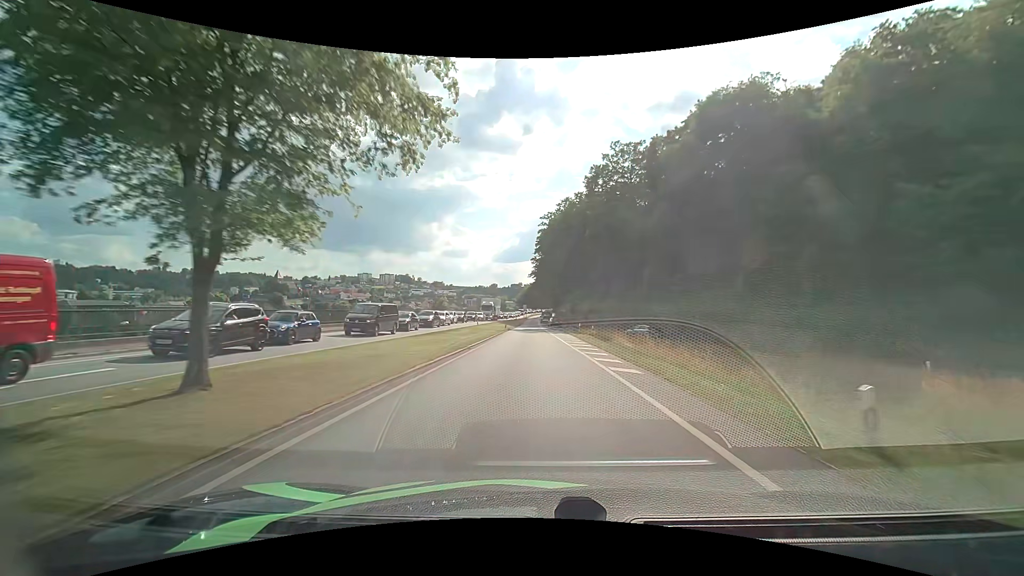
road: primary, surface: asphalt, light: Day
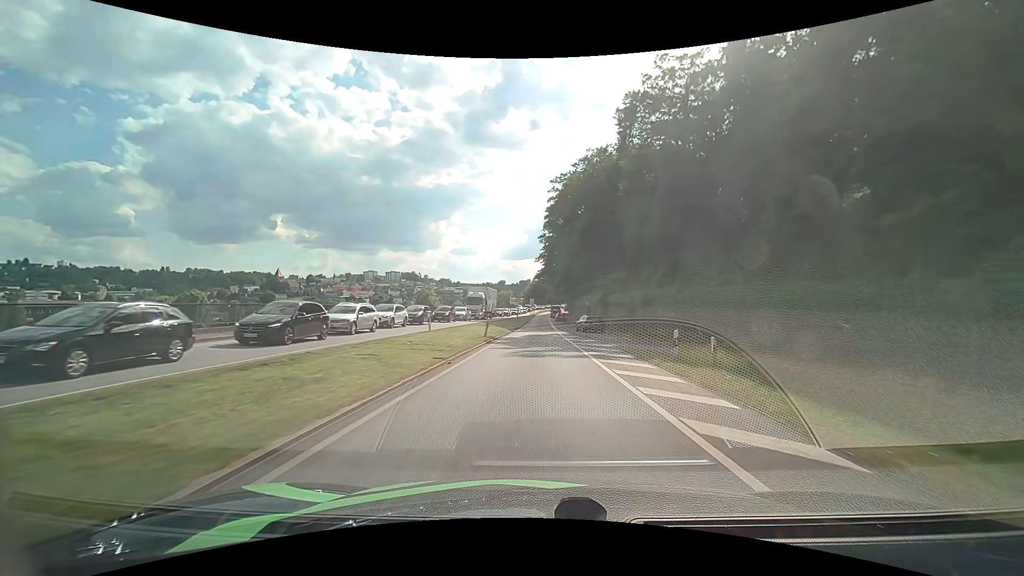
(-0.1, +27.3) m; -1°
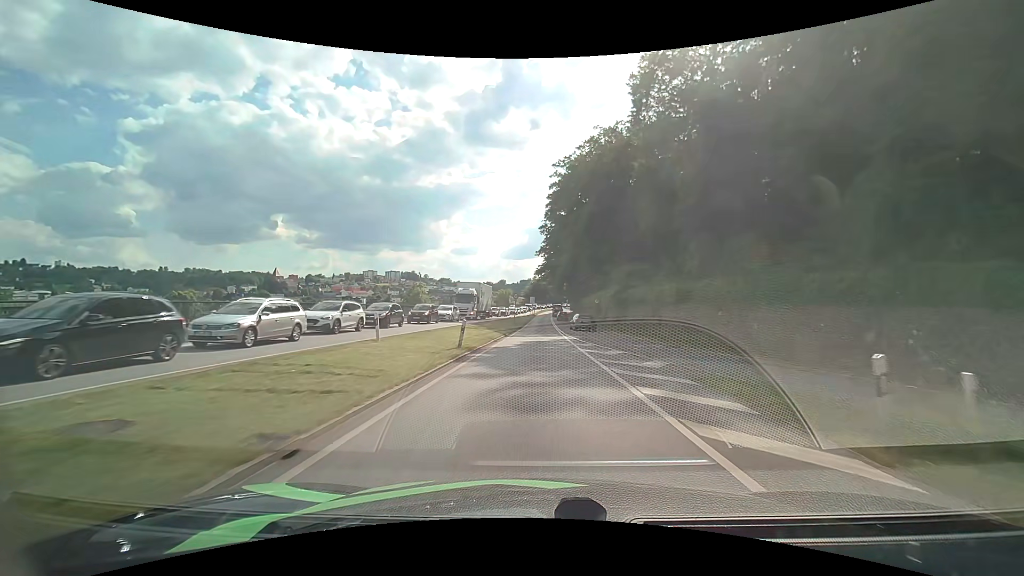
(0.0, +8.7) m; 0°
(0, +10) (0, +20) (0, +30) (0, +40) (0, +50) (0, +60) (0, +70) (0, +80) (0, +90) (0, +100) m
